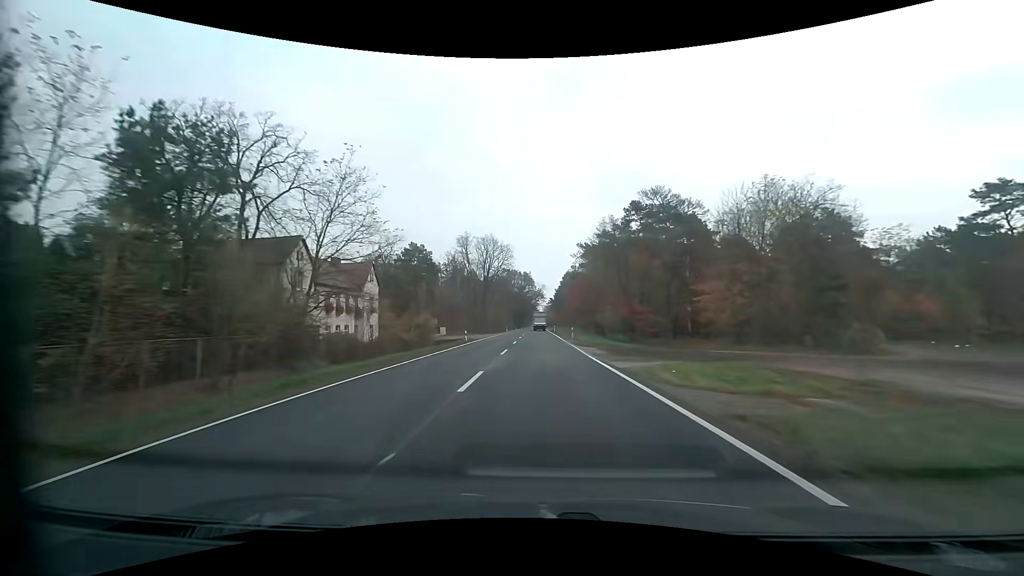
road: primary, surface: asphalt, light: Day
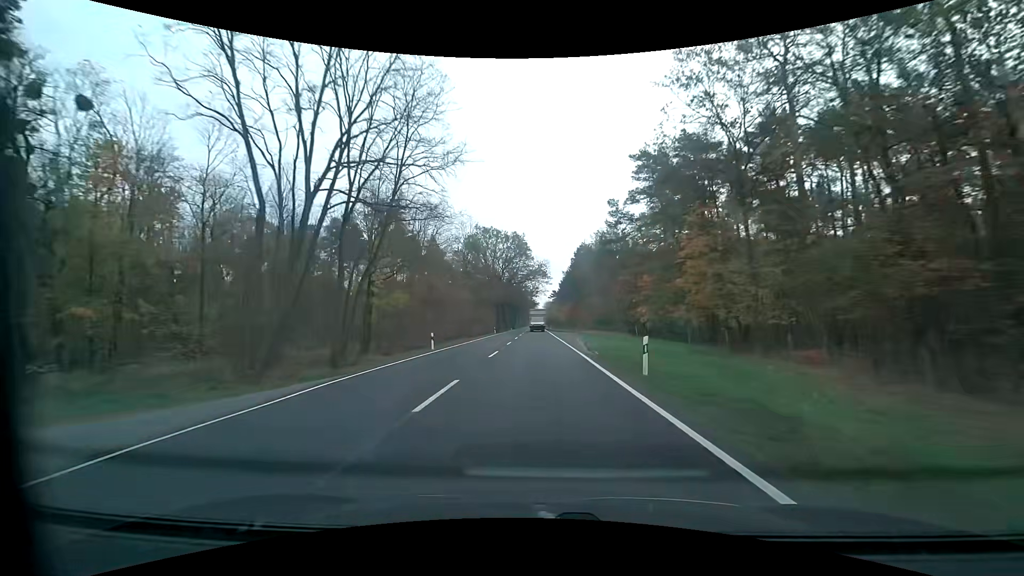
(+0.1, +74.6) m; 0°
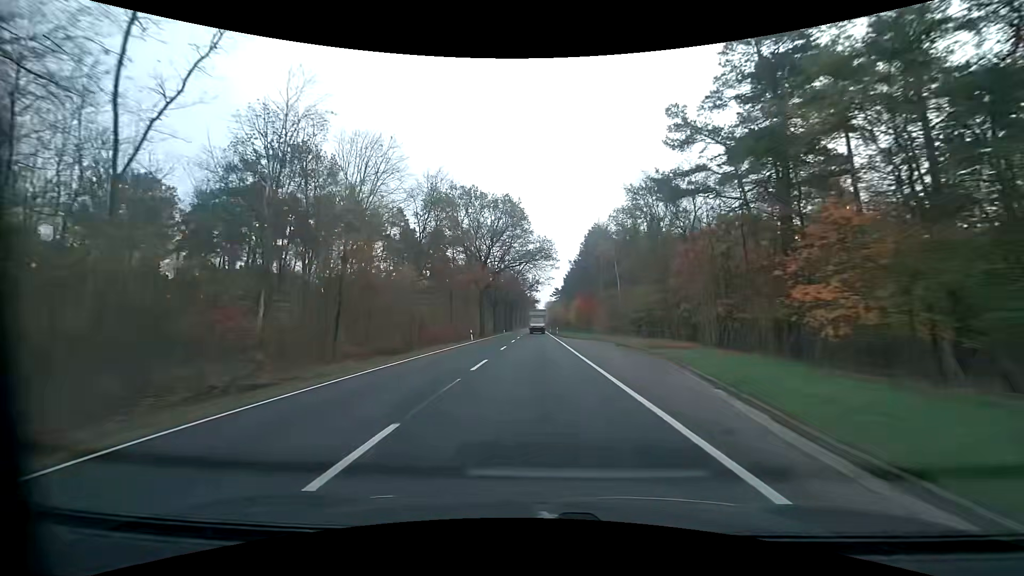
(0.0, +29.2) m; 0°
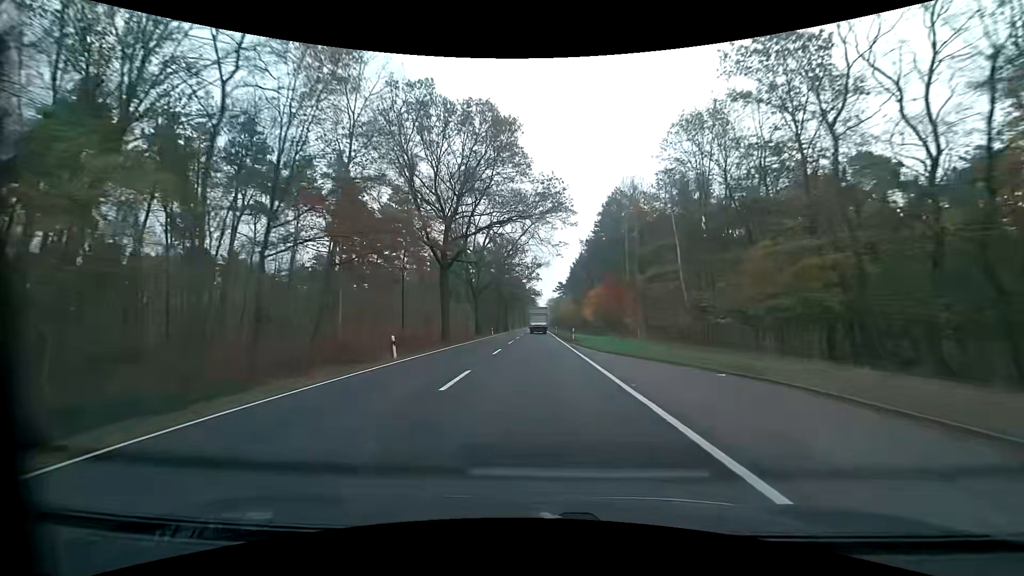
(-0.1, +28.8) m; 0°
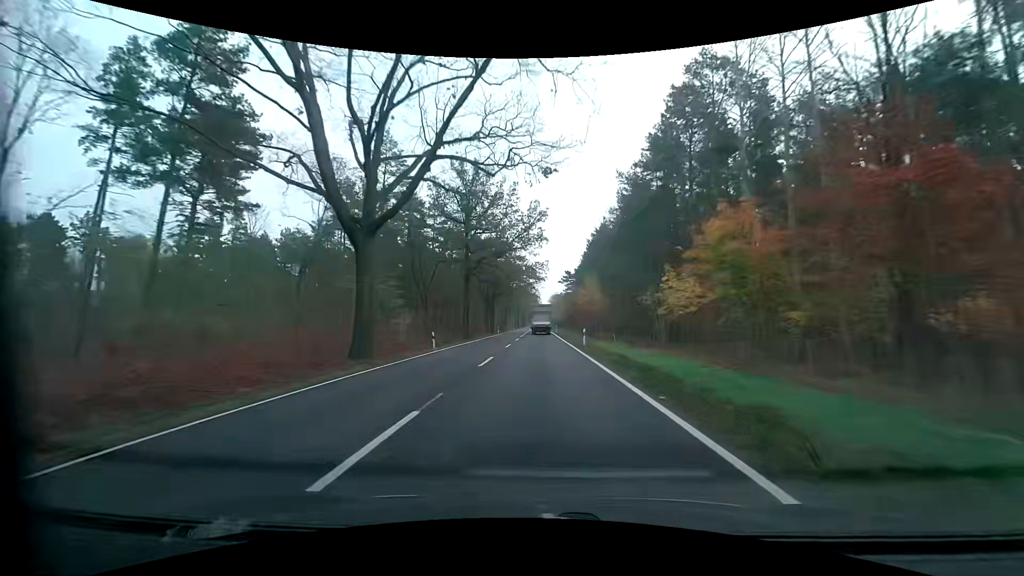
(0.0, +42.7) m; 0°
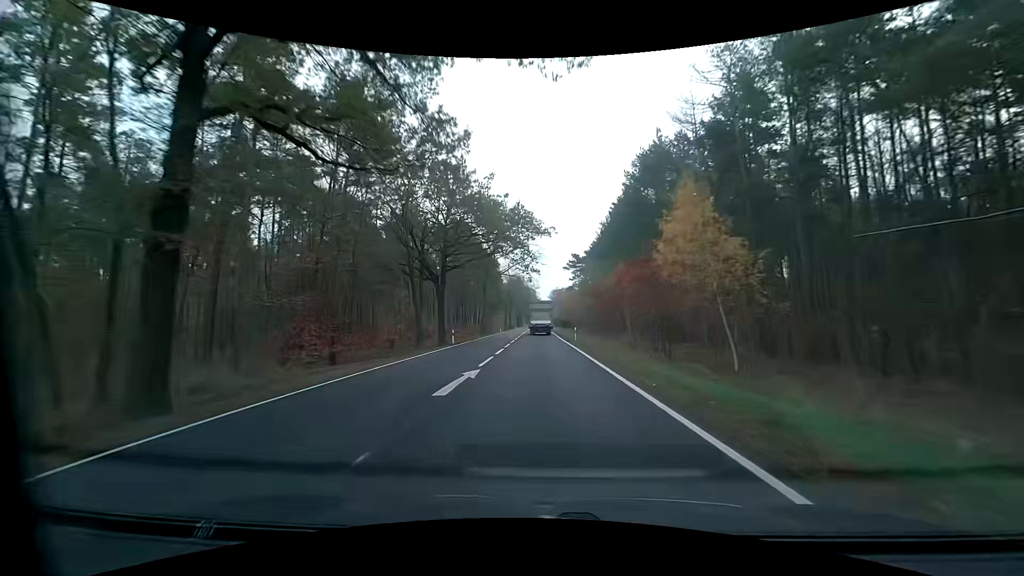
(0.0, +41.9) m; 0°
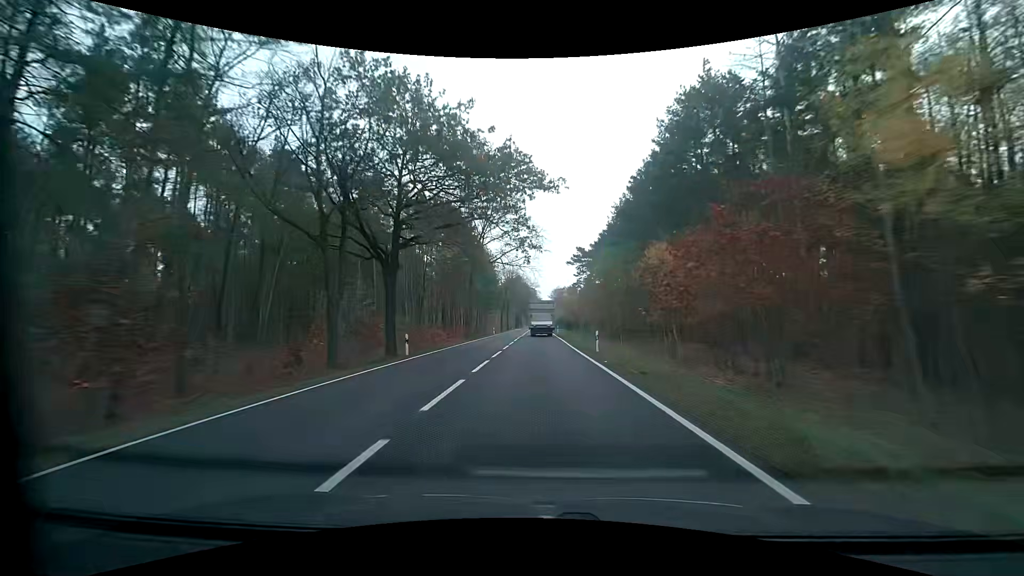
(0.0, +13.7) m; 0°
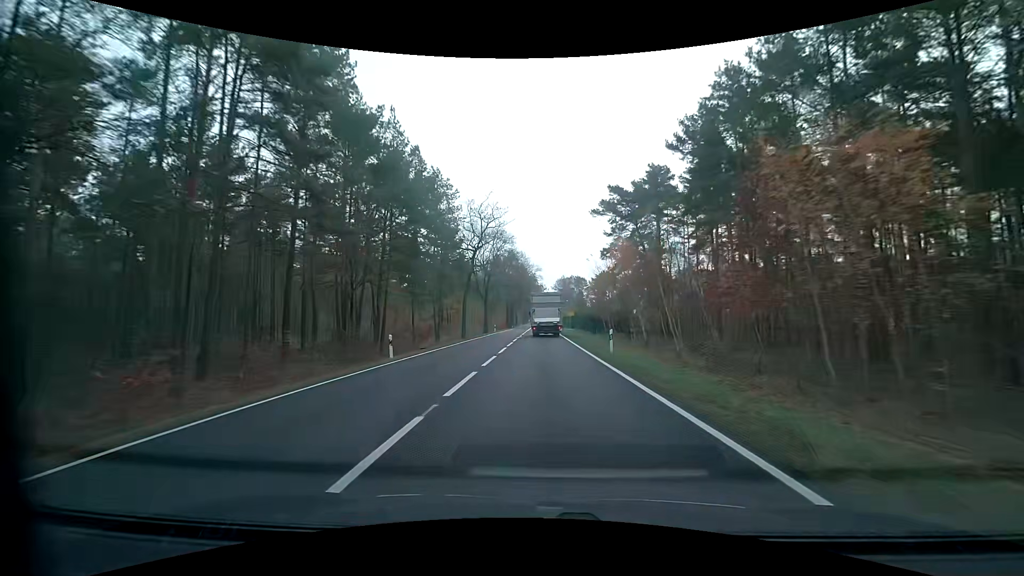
(-0.5, +53.0) m; -1°
(0, +10) (0, +20) (0, +30) (0, +40) (0, +50) (0, +60) (0, +70) (0, +80) (0, +90) (0, +100) m
